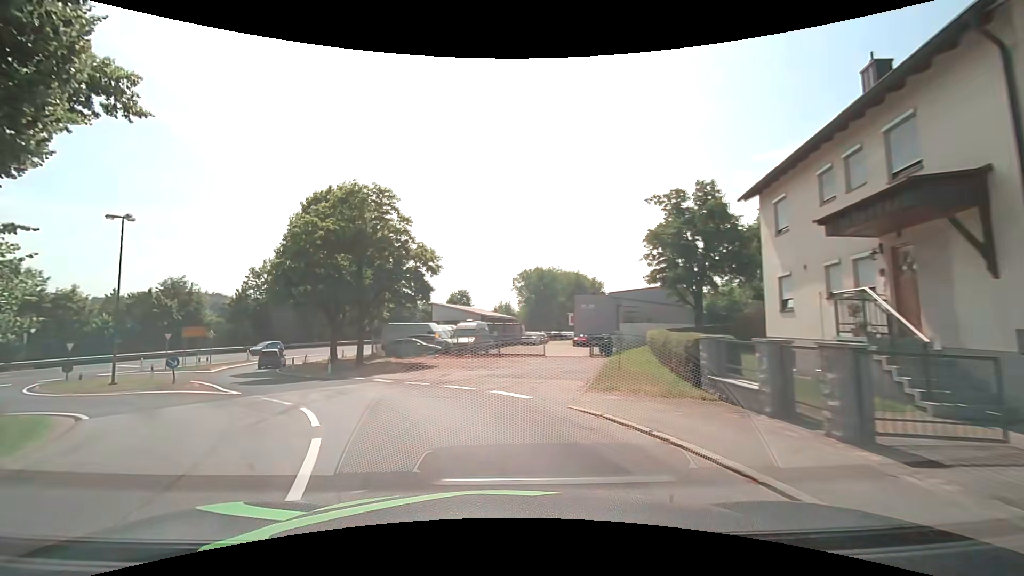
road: unclassified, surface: asphalt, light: Day
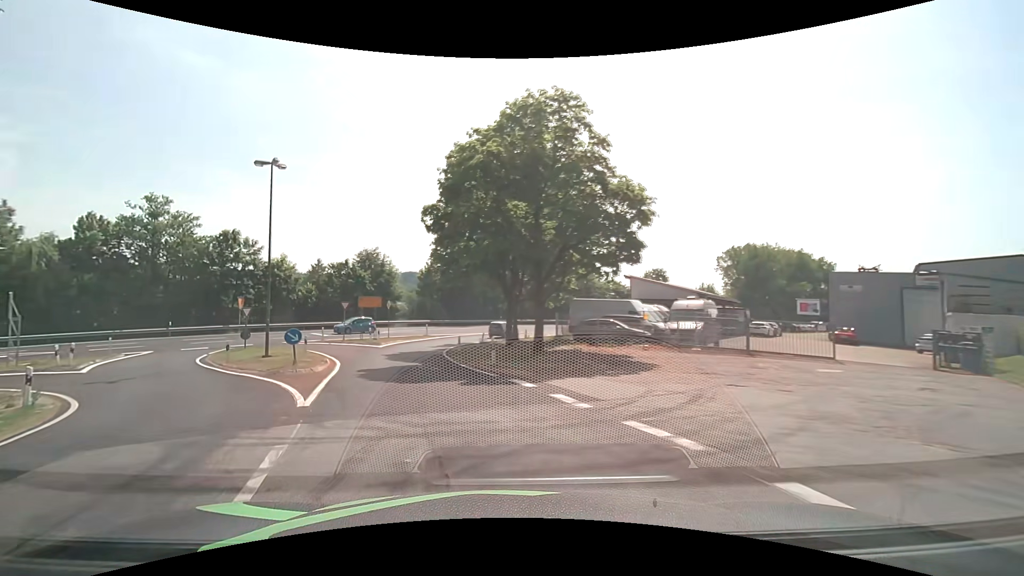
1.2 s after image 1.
(-1.8, +10.8) m; -21°
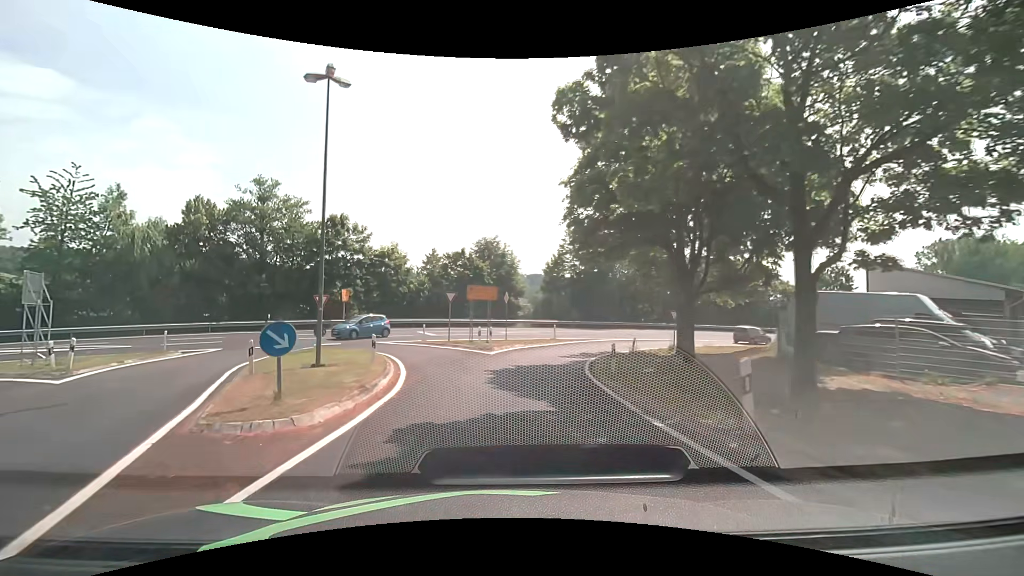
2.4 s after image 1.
(-1.6, +11.3) m; -15°
(0, +10) (+1, +20) (+4, +29) (+10, +38) (+17, +44) (+26, +49) (+35, +54) (+44, +58) (+53, +63) (+62, +67) m
